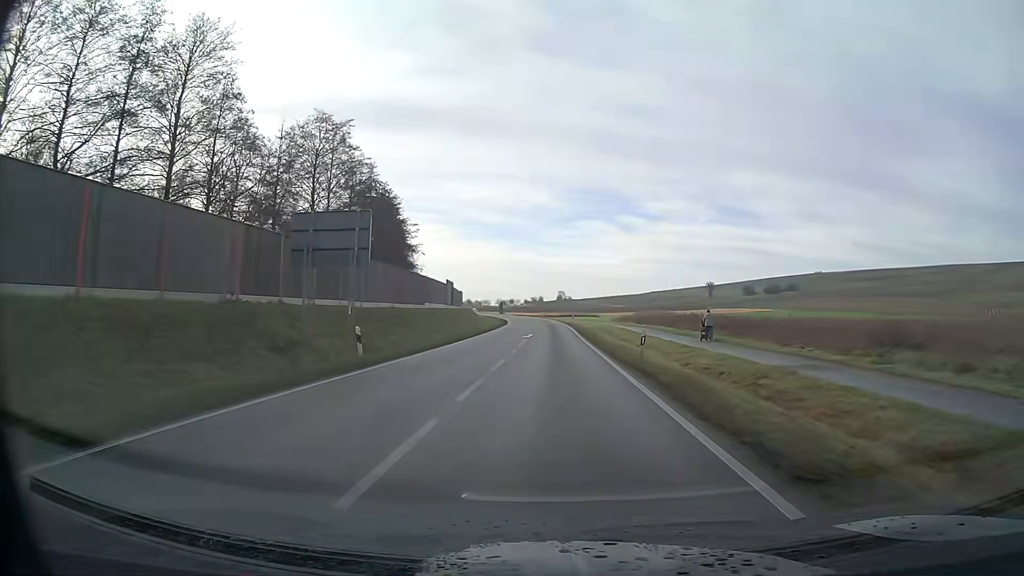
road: primary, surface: asphalt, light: Day
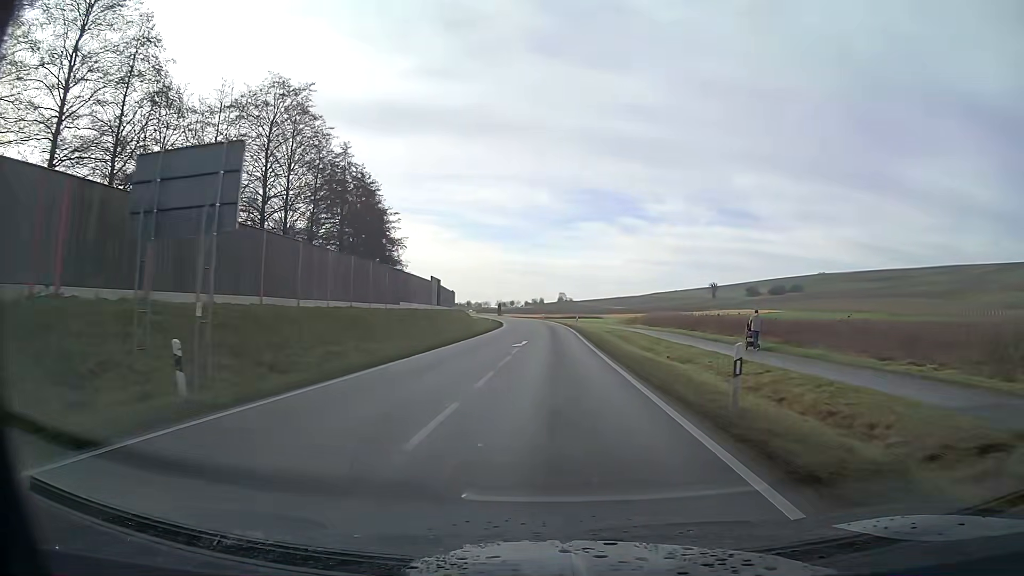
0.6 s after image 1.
(0.0, +10.0) m; 0°
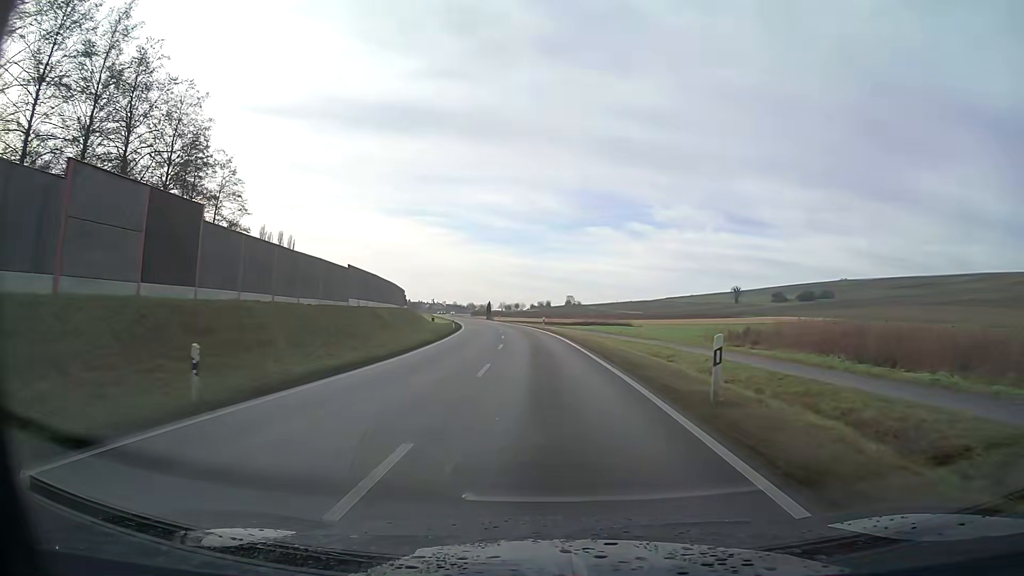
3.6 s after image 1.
(-0.3, +52.1) m; -1°
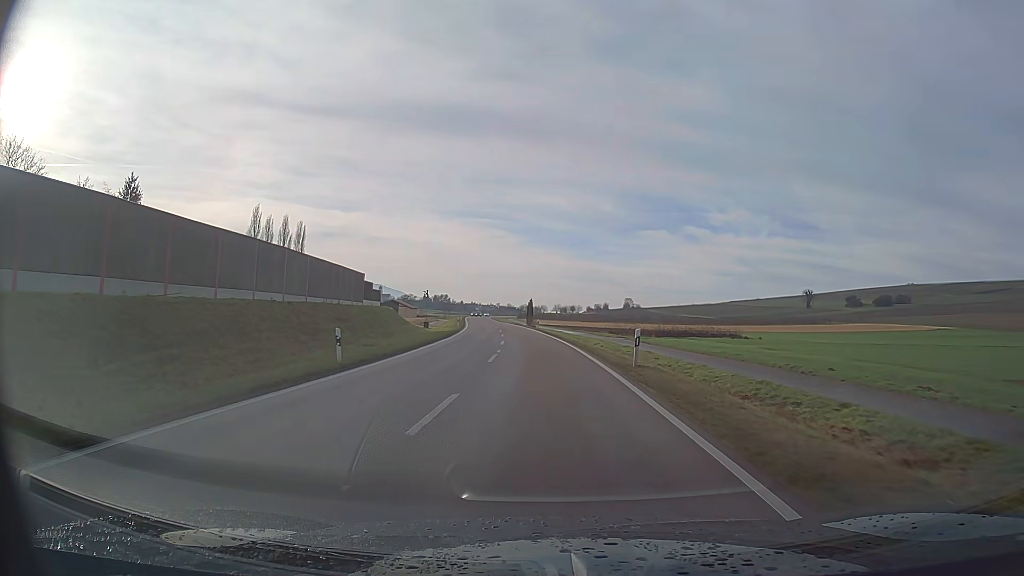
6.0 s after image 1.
(-1.7, +41.9) m; -5°
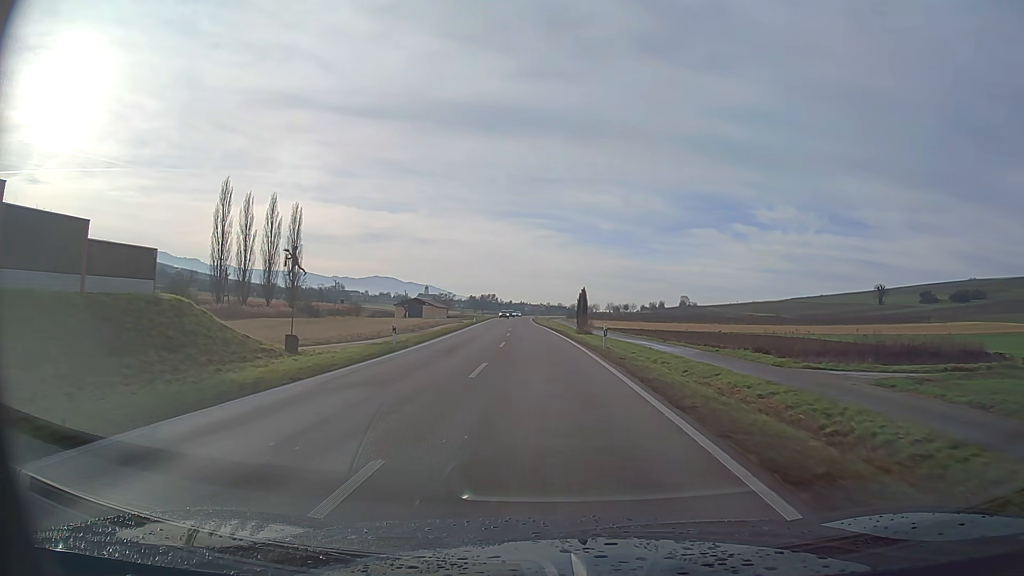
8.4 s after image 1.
(-1.5, +41.7) m; -4°
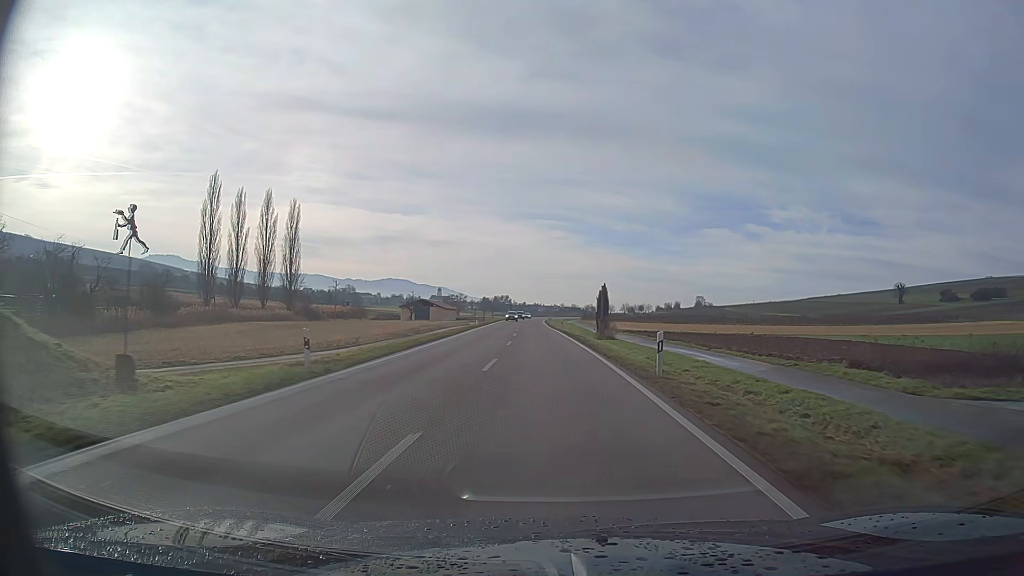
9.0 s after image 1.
(-0.1, +10.4) m; -1°
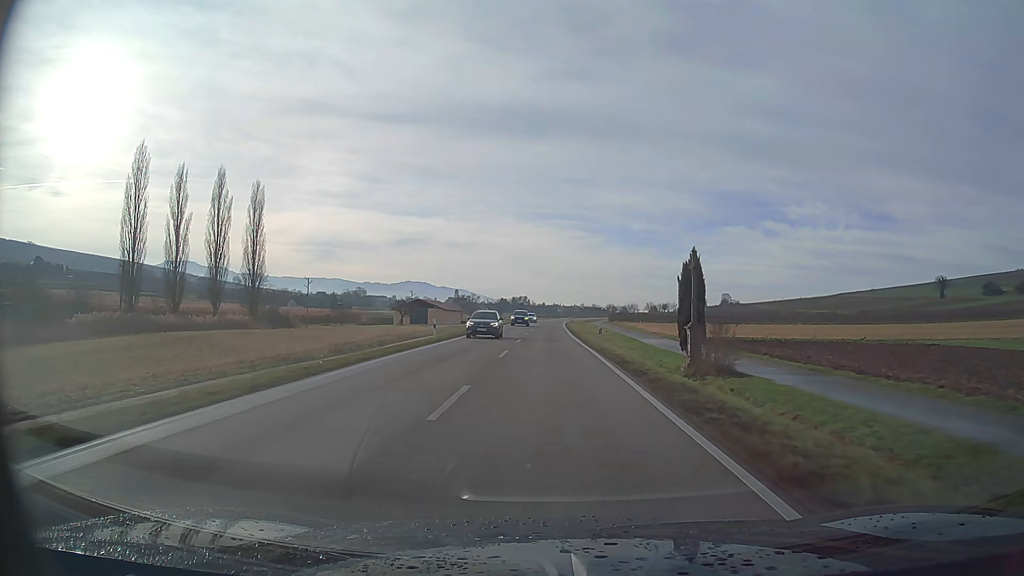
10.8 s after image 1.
(-0.5, +31.4) m; -1°
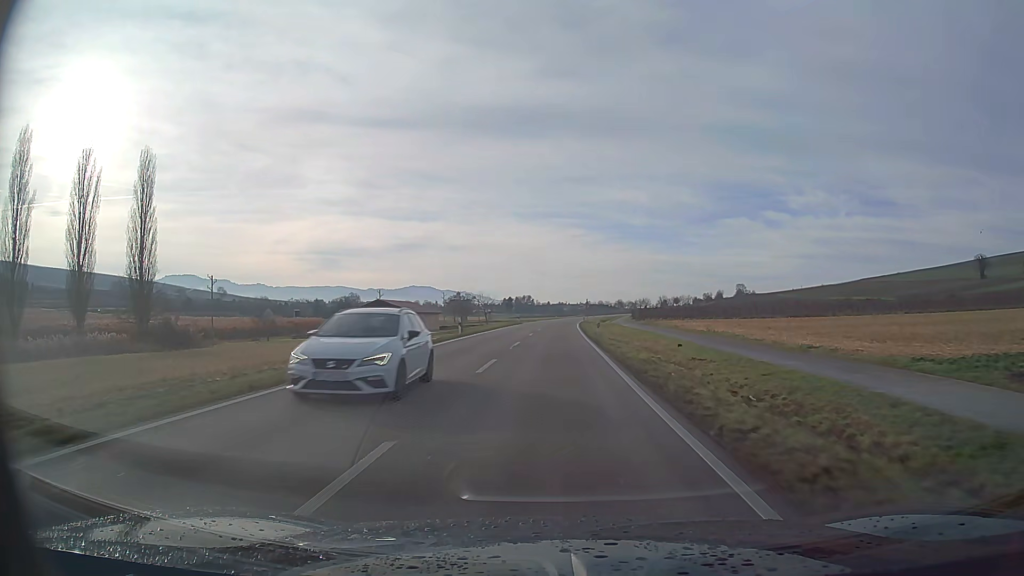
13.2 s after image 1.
(-0.1, +41.5) m; 0°
(0, +10) (0, +20) (0, +30) (0, +40) (0, +50) (+1, +60) (+1, +70) (+1, +80) (+2, +90) (+2, +100) m
